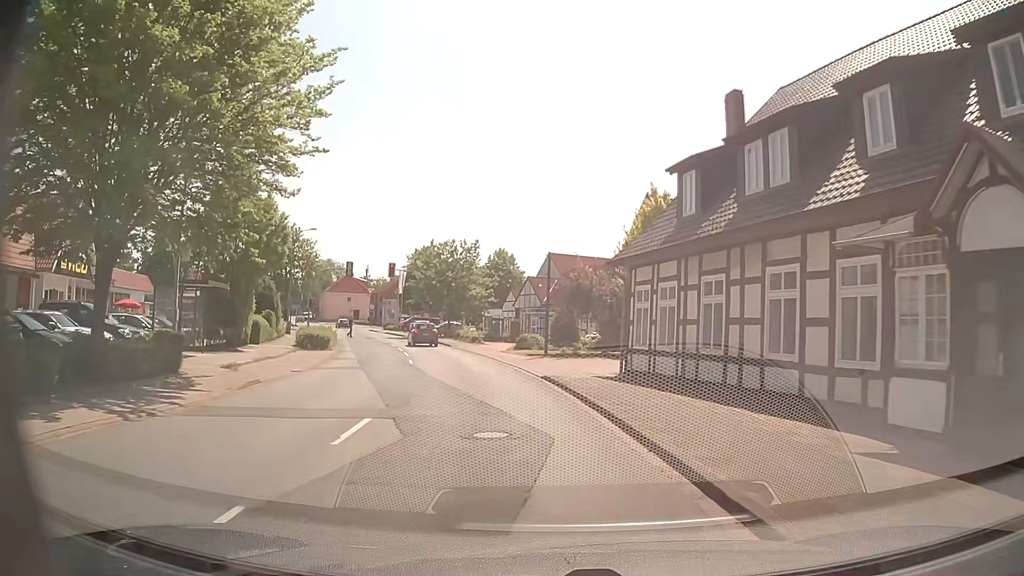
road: secondary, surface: asphalt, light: Day
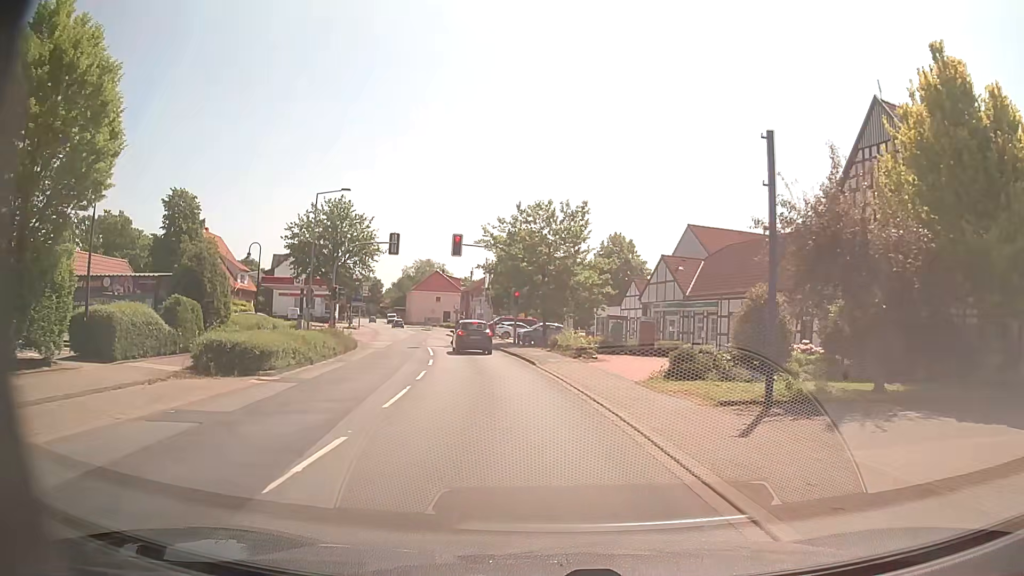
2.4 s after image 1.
(-1.6, +20.5) m; -9°
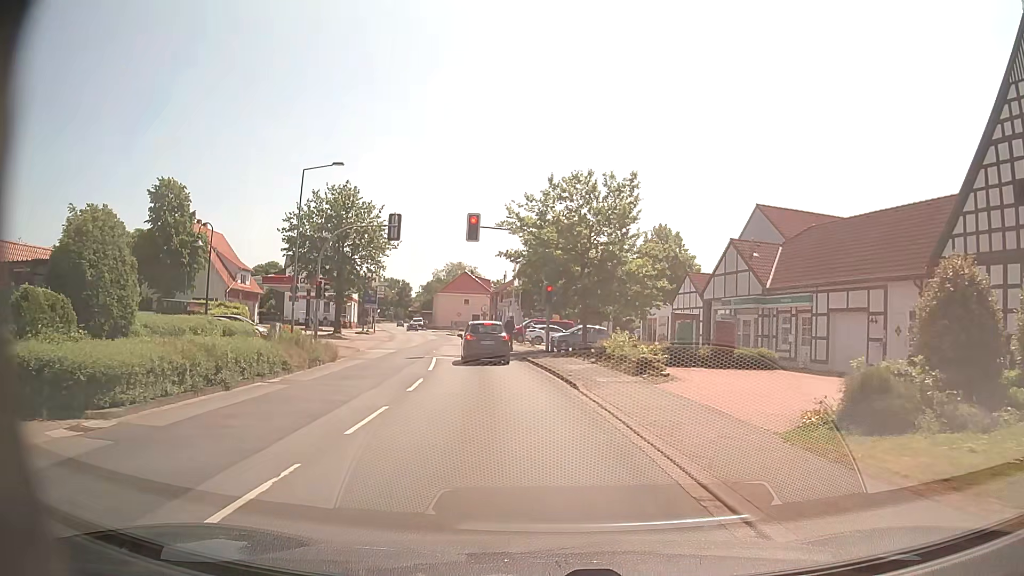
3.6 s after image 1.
(-0.2, +8.7) m; -3°
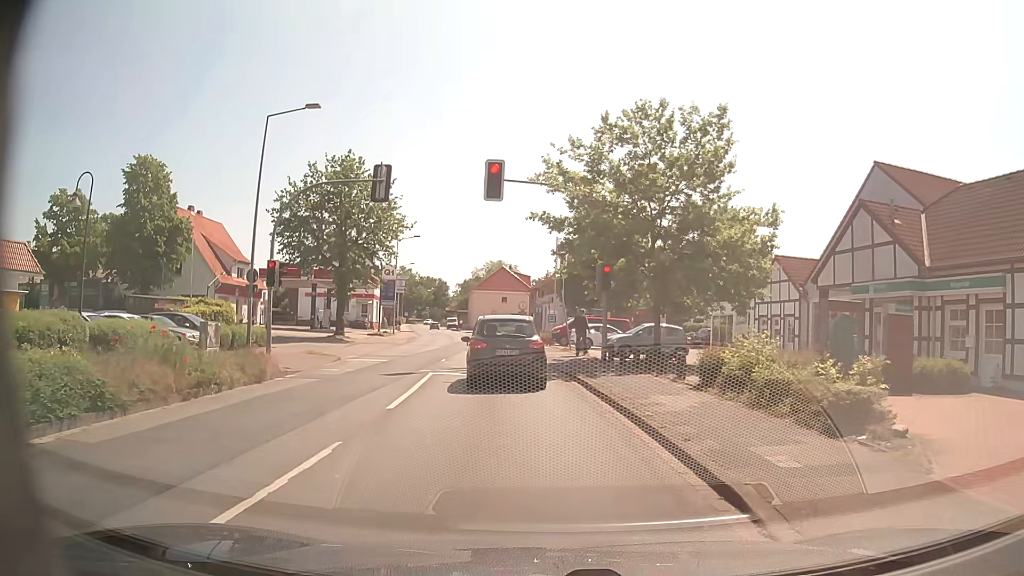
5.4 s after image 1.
(-0.3, +10.2) m; -3°
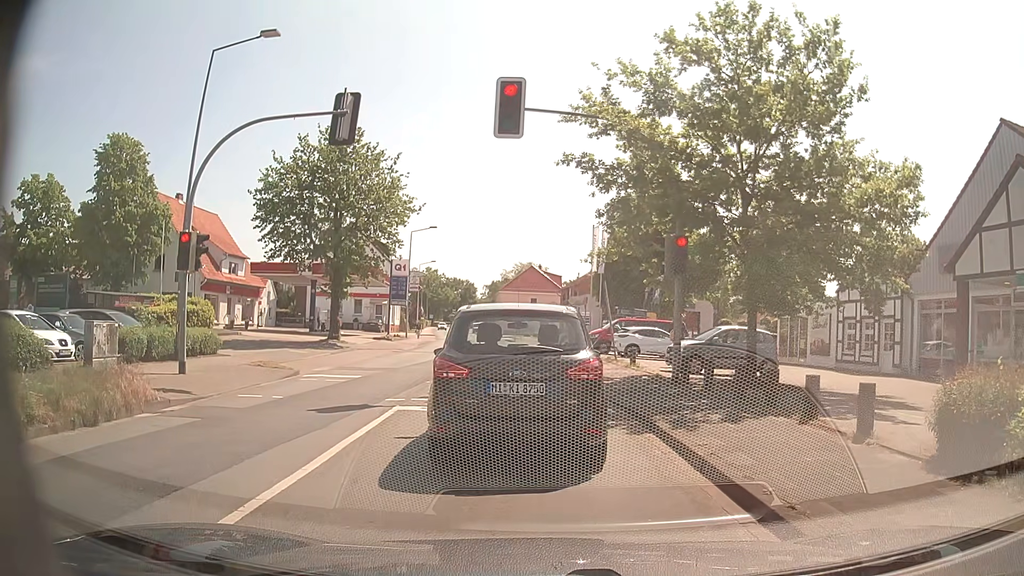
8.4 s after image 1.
(-0.3, +7.3) m; -3°
(0, +10) (-1, +20) (-2, +30) (-3, +40) (-4, +50) (-5, +60) (-6, +70) (-8, +80) (-10, +89) (-12, +99) m
